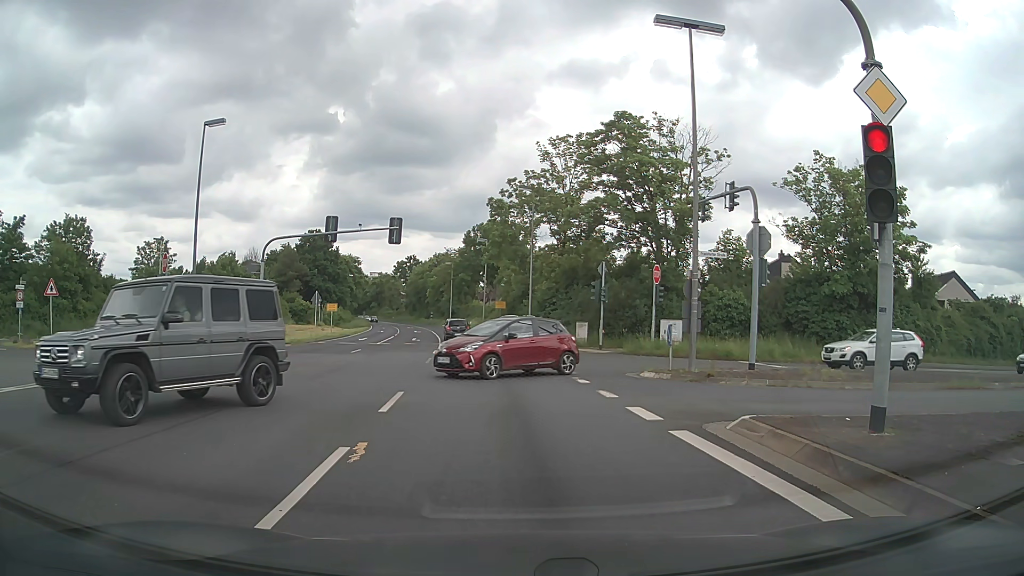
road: primary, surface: asphalt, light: Day
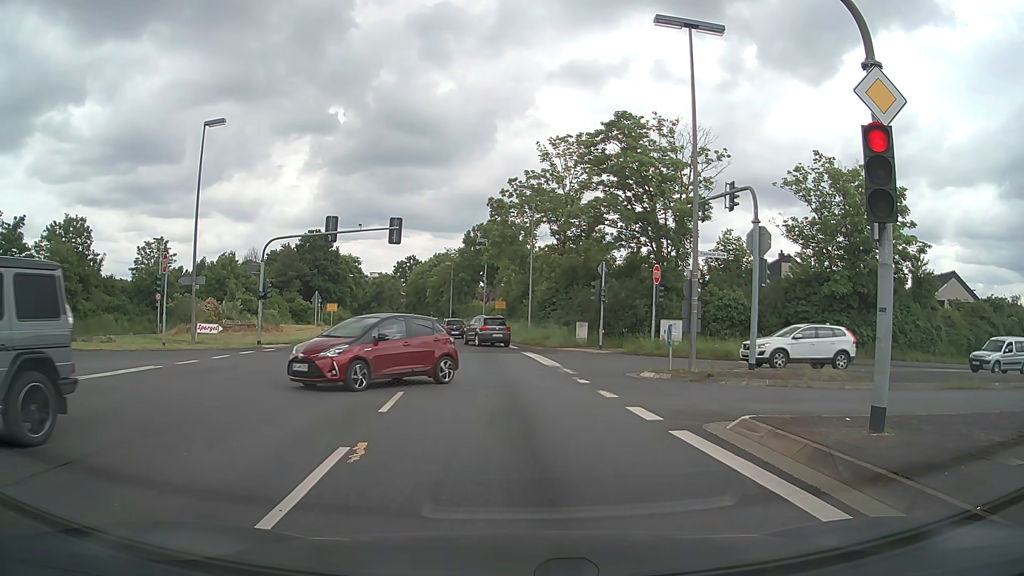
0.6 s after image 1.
(0.0, 0.0) m; 0°
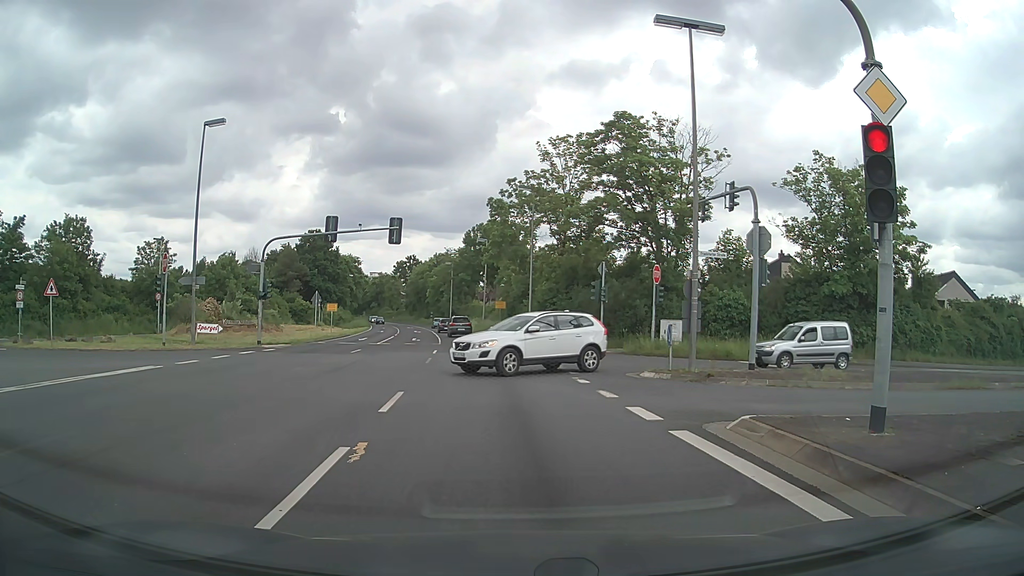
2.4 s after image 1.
(0.0, 0.0) m; 0°
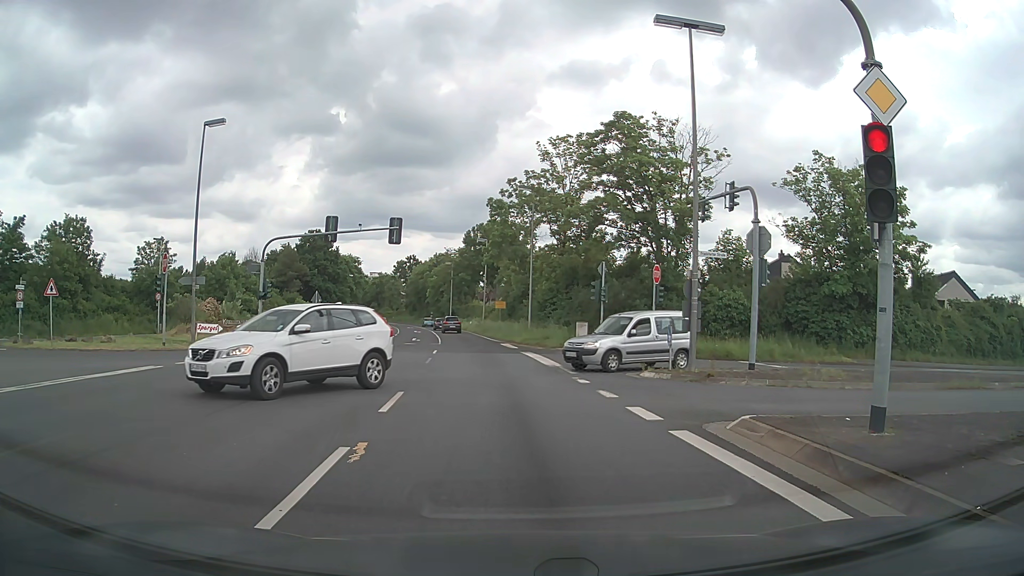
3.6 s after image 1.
(0.0, 0.0) m; 0°
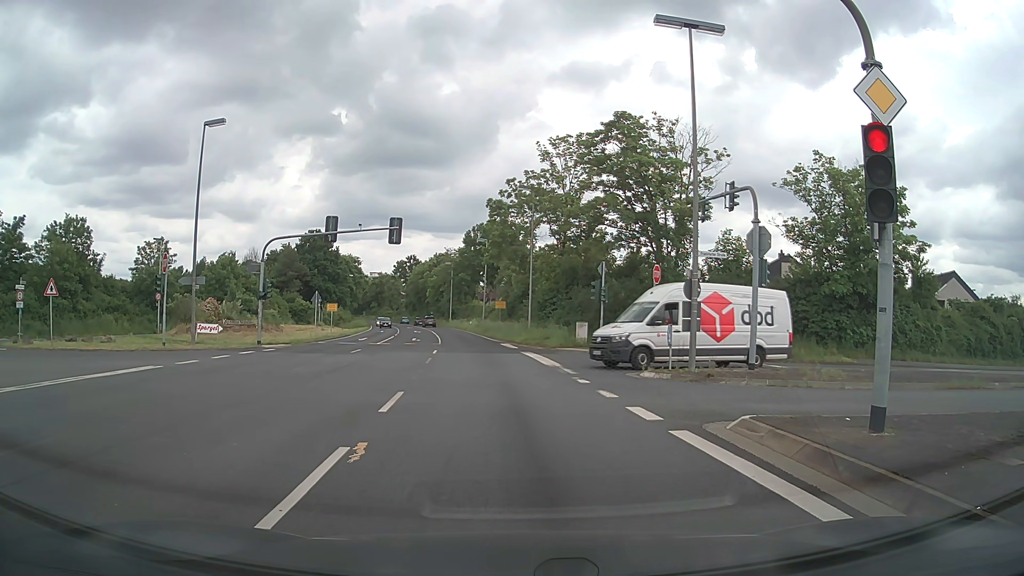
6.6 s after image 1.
(0.0, 0.0) m; 0°
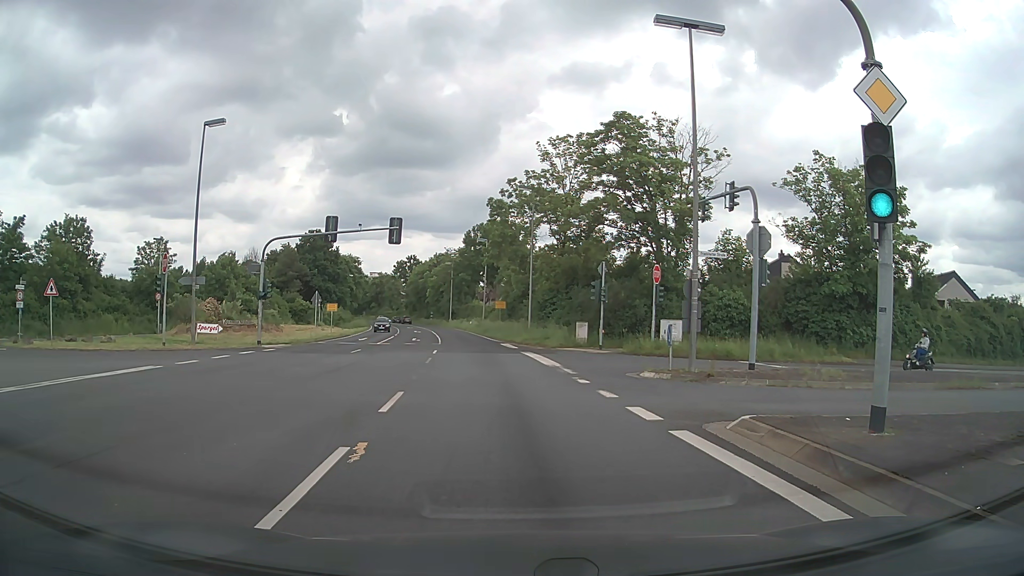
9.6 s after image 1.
(0.0, 0.0) m; 0°
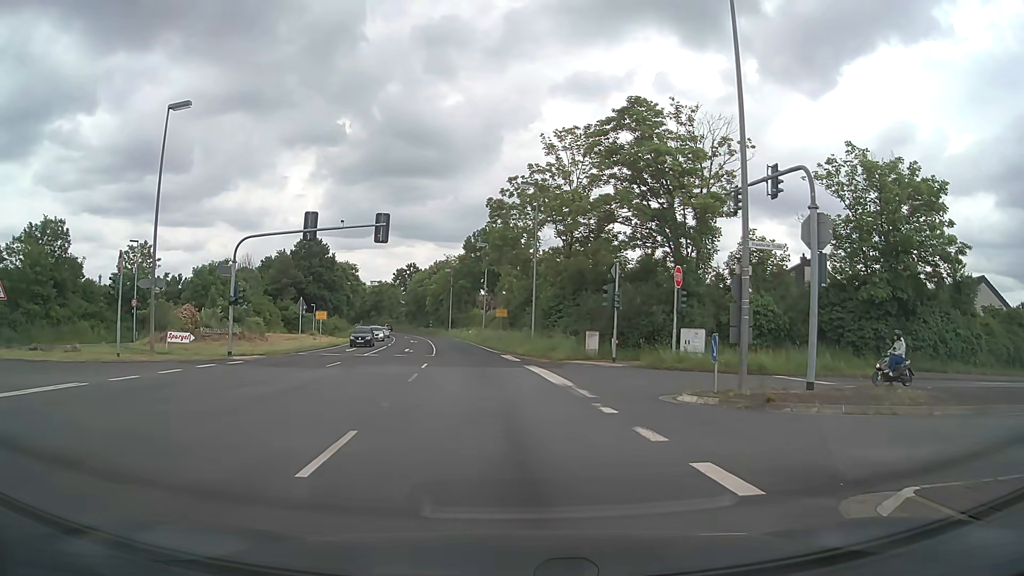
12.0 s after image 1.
(-0.1, +4.4) m; -2°
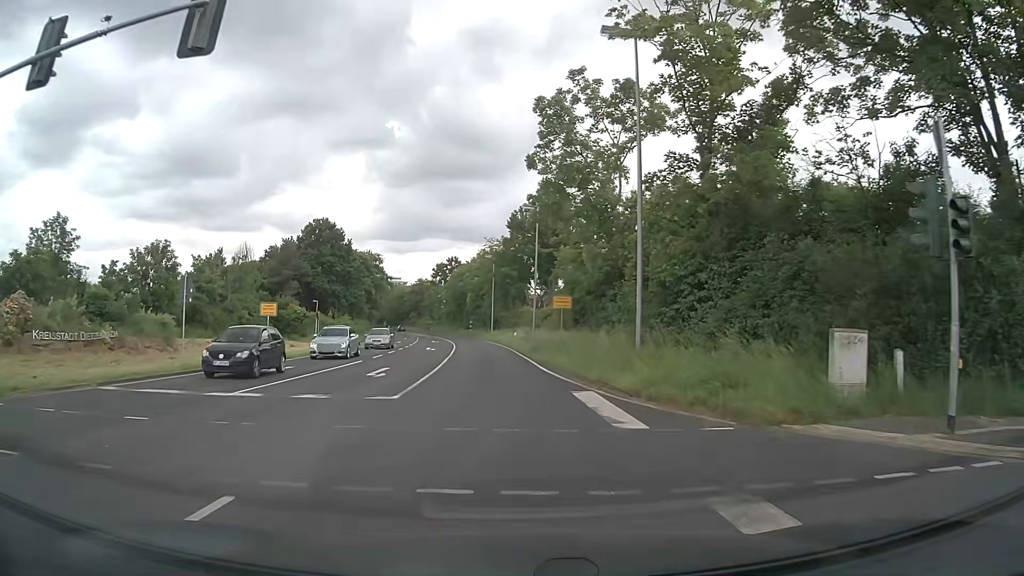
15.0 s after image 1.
(-0.5, +22.7) m; -4°
(0, +10) (-1, +20) (-1, +30) (-2, +40) (-3, +50) (-4, +60) (-5, +70) (-7, +80) (-8, +90) (-10, +99) m
